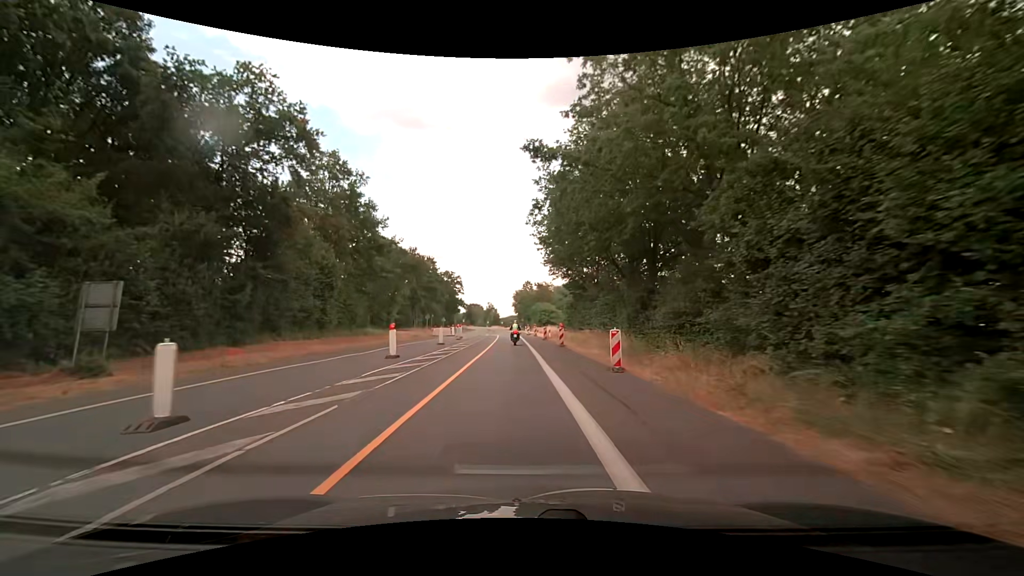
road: secondary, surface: asphalt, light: Day
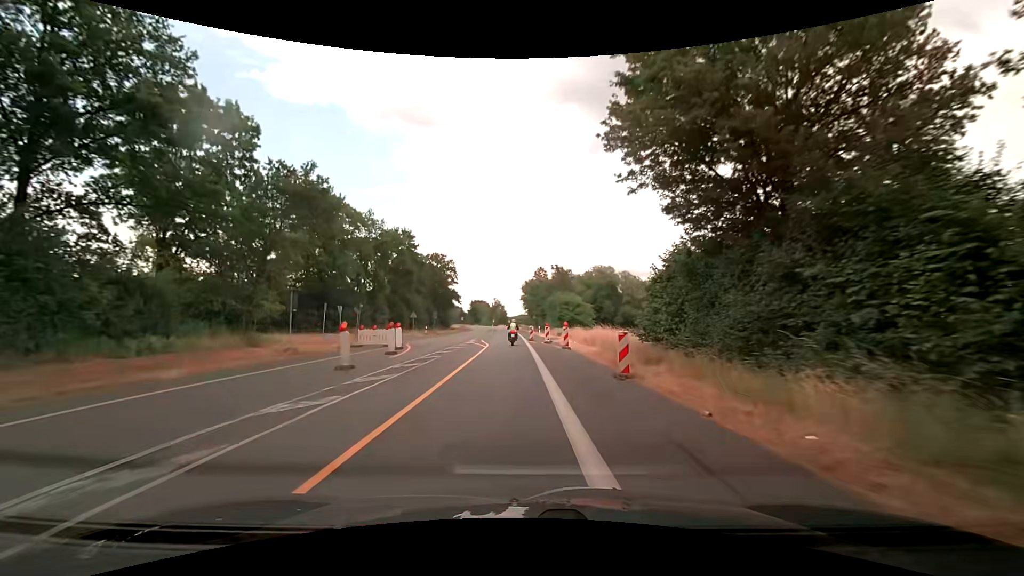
(-0.5, +32.4) m; -2°
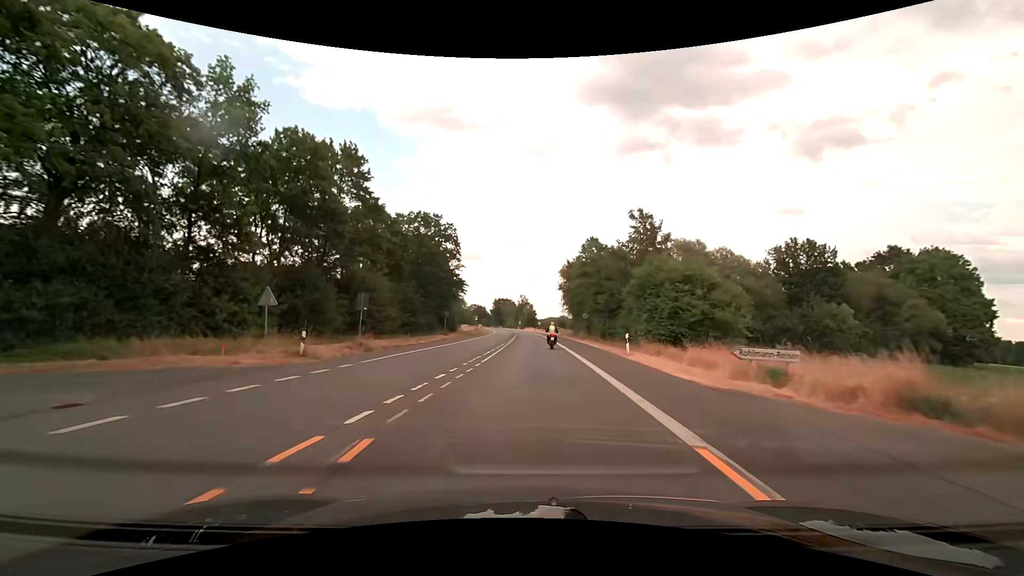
(-1.3, +40.3) m; -3°
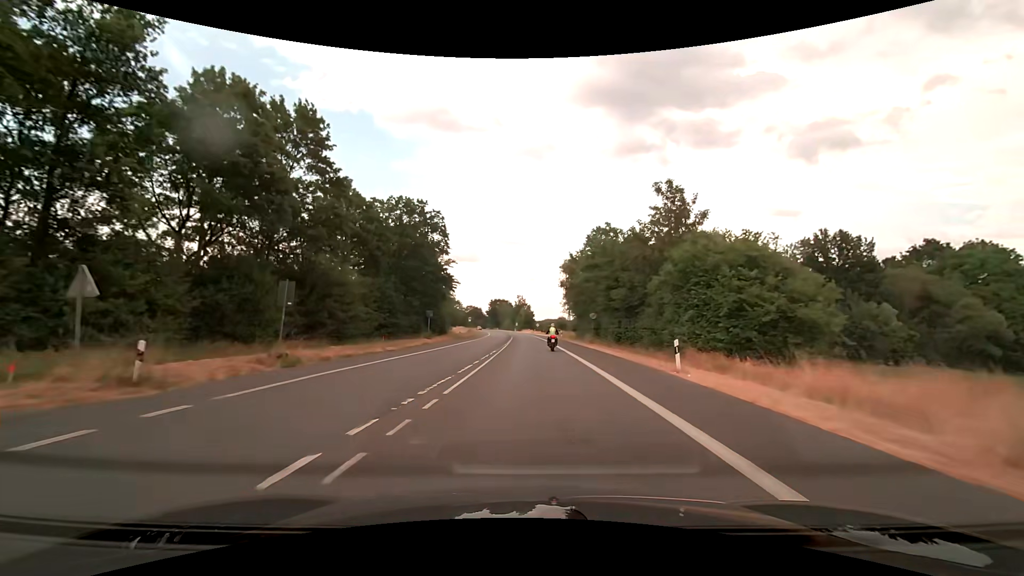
(0.0, +8.6) m; 0°
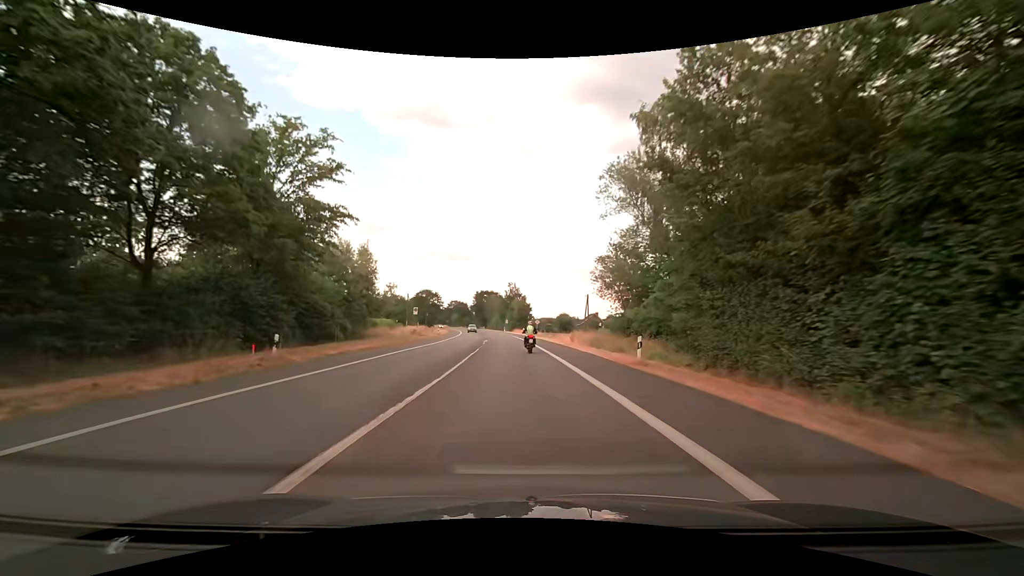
(+0.6, +48.4) m; +1°
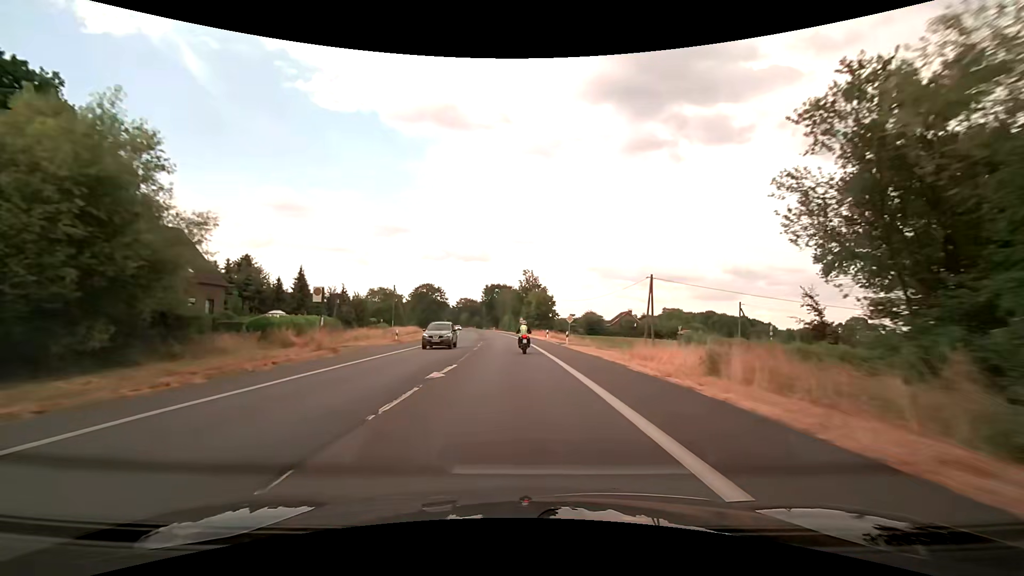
(-0.9, +31.8) m; -3°
(0, +10) (0, +20) (-1, +30) (-1, +40) (-2, +50) (-2, +60) (-3, +70) (-4, +80) (-5, +90) (-6, +100) m
